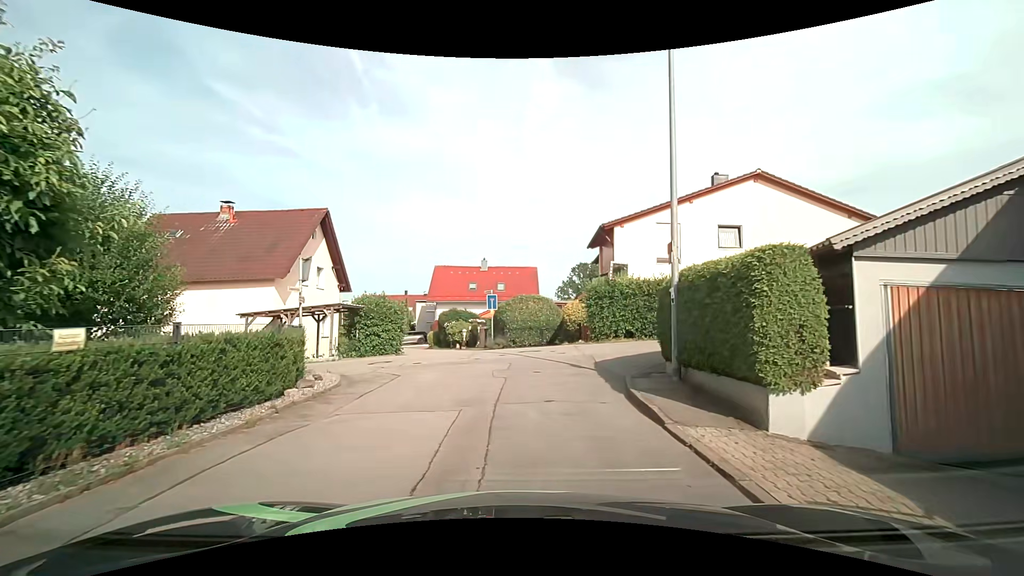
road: residential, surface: asphalt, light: Day
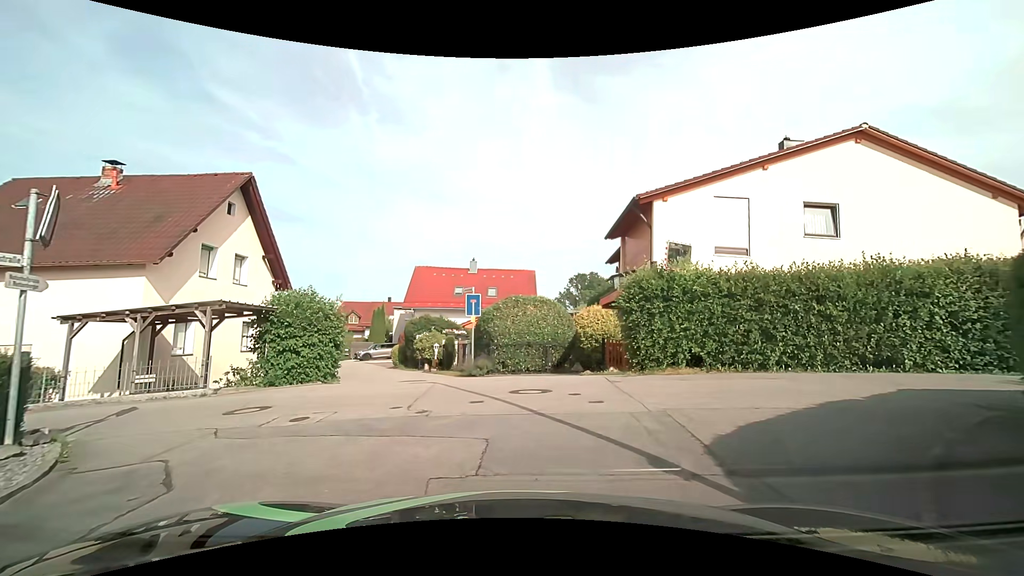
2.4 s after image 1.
(0.0, +7.8) m; +1°
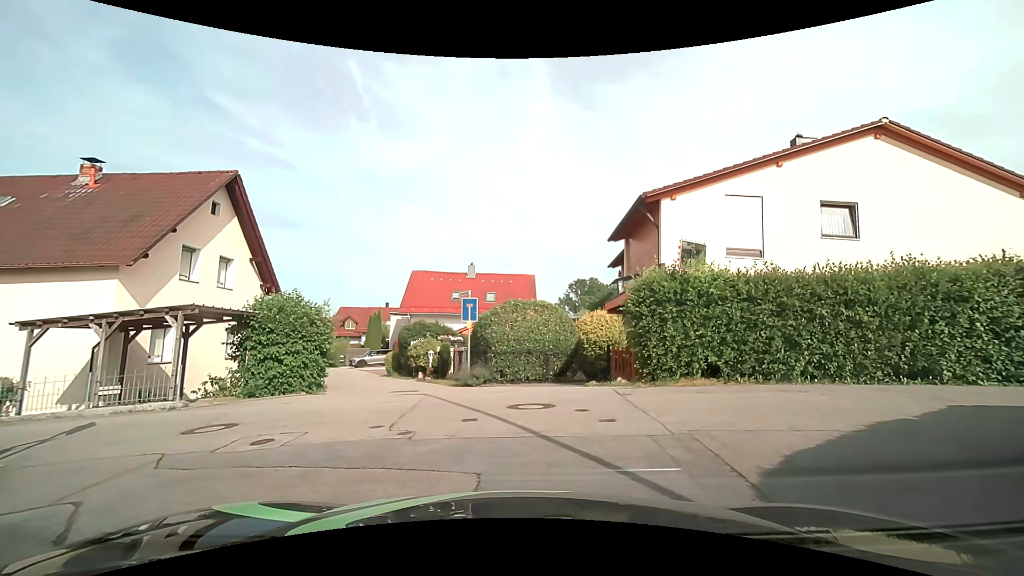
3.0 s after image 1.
(0.0, +1.0) m; -1°
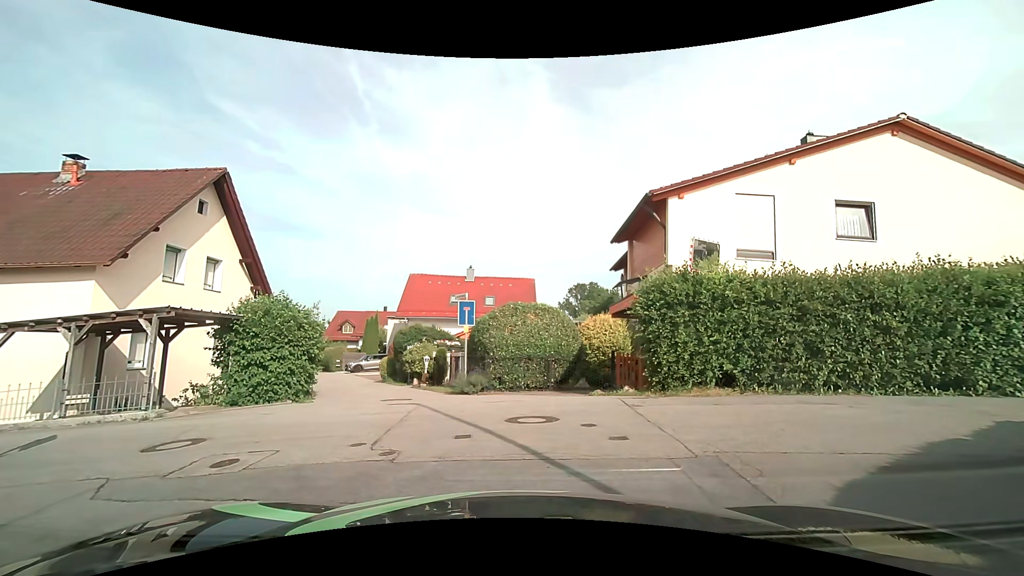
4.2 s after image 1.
(0.0, +0.8) m; 0°
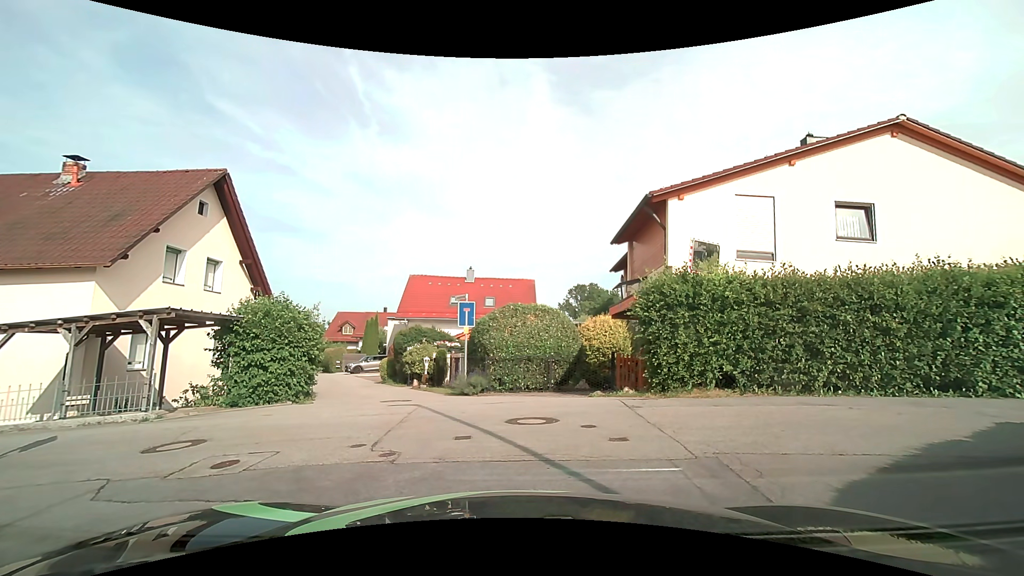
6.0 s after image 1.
(0.0, +0.1) m; 0°
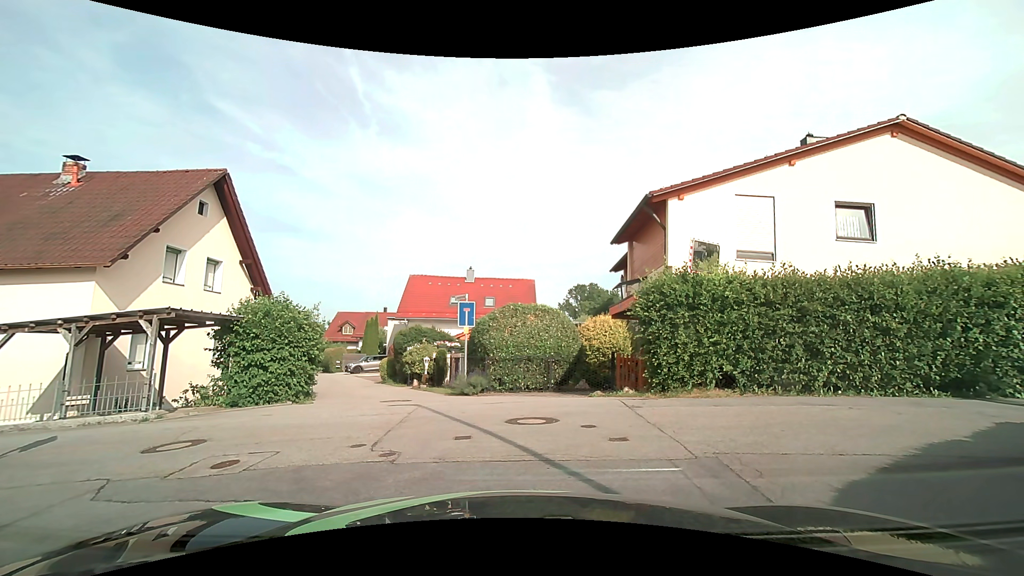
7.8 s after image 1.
(0.0, 0.0) m; 0°
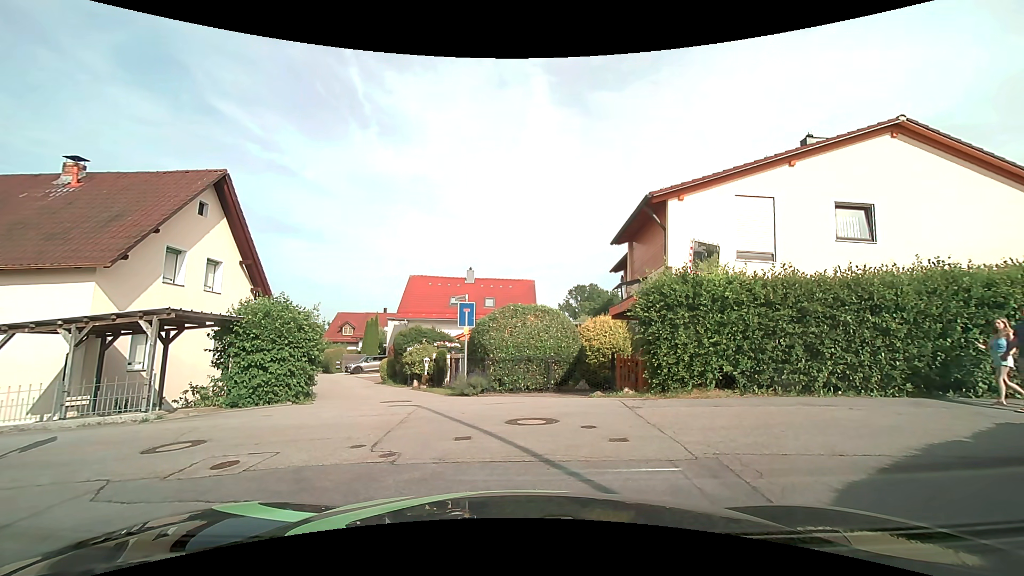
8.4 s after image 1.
(0.0, 0.0) m; 0°
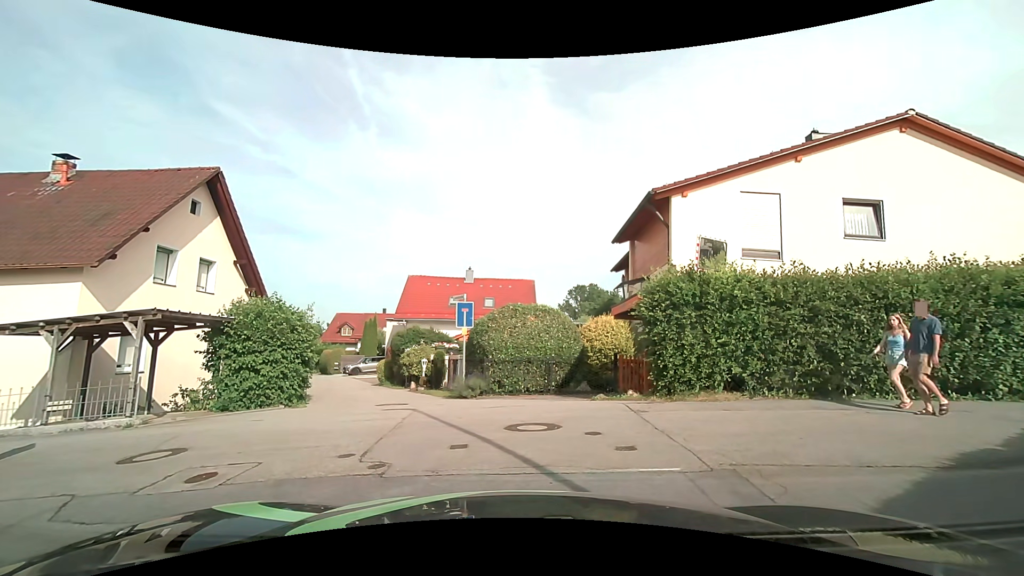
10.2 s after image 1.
(0.0, +0.4) m; 0°
